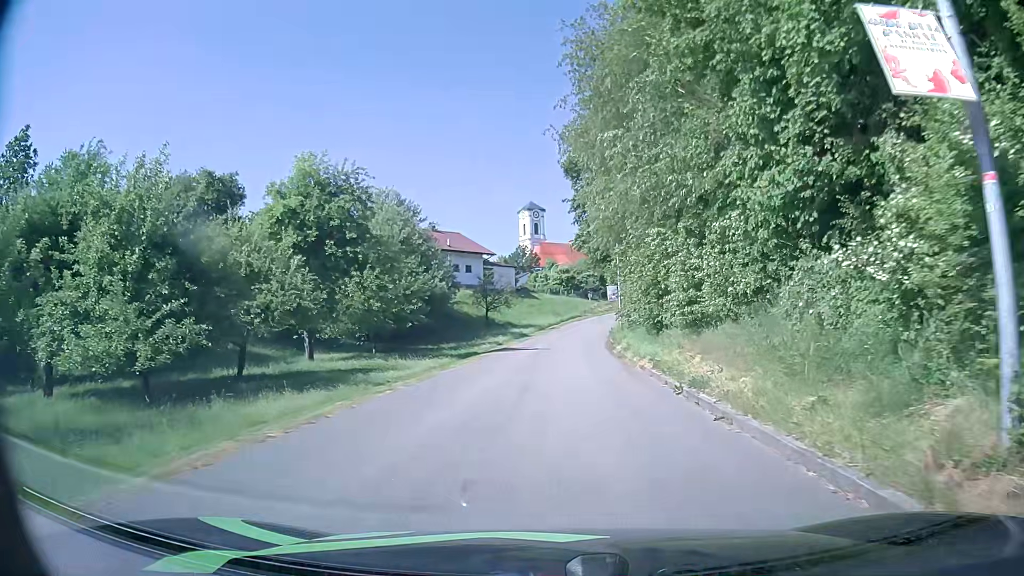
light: Day
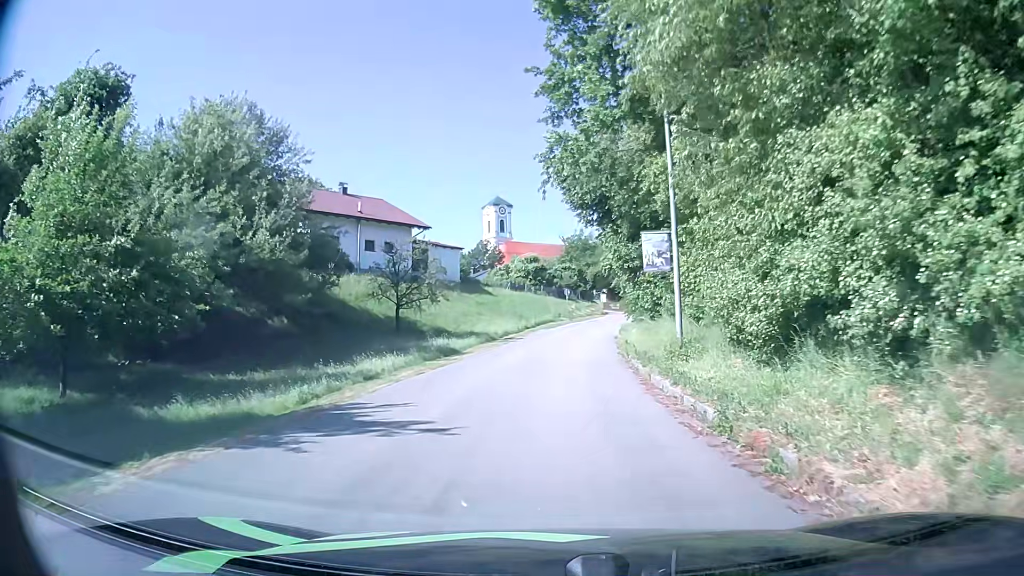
(+0.6, +25.6) m; +3°
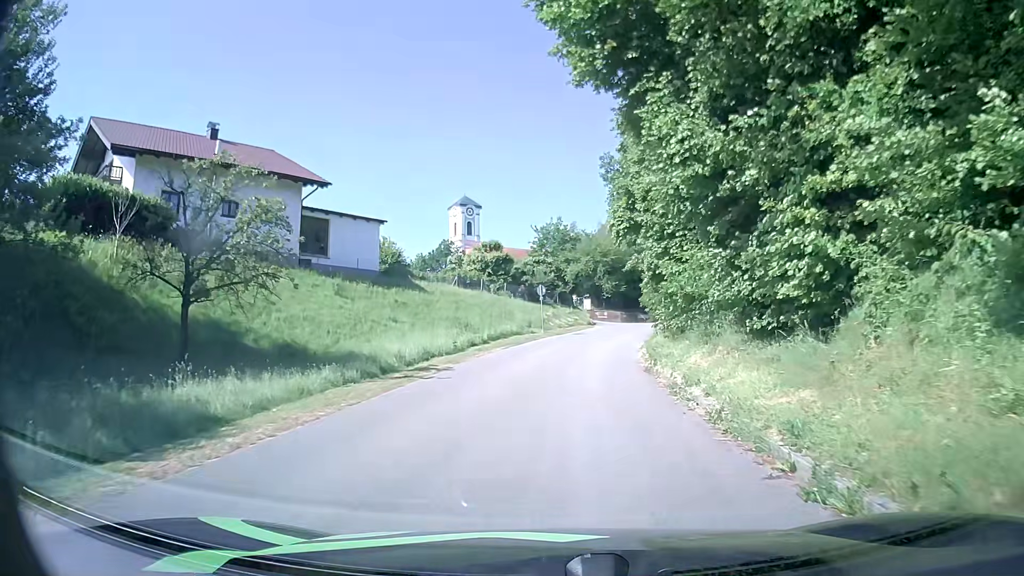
(+0.3, +20.1) m; +2°
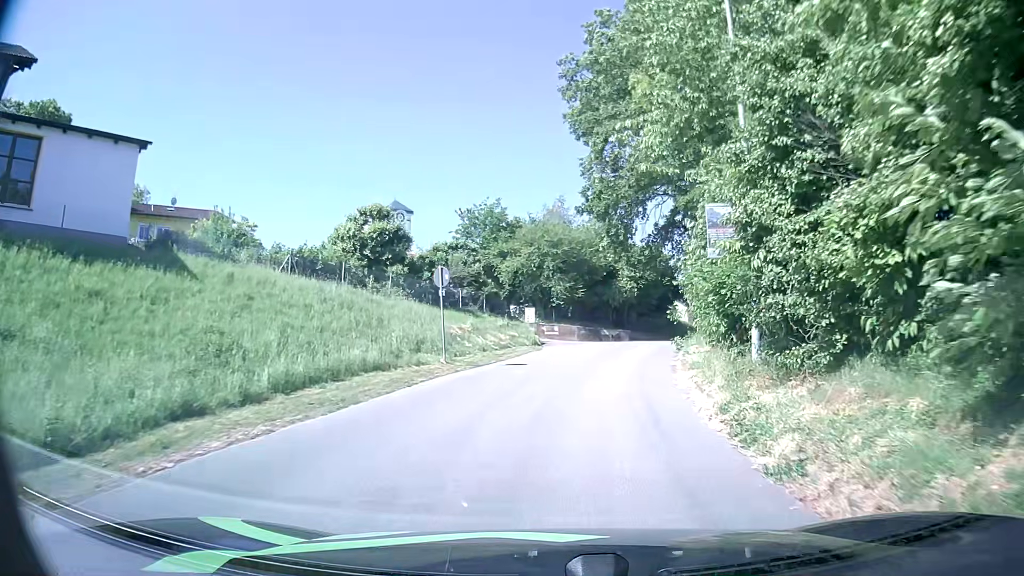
(+0.8, +20.2) m; +5°
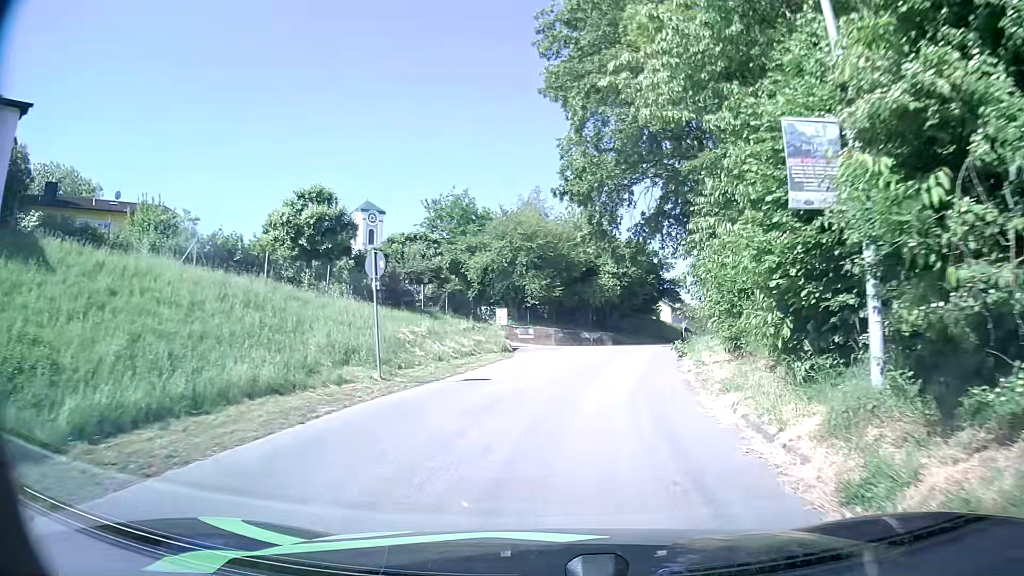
(+0.1, +5.0) m; +2°
